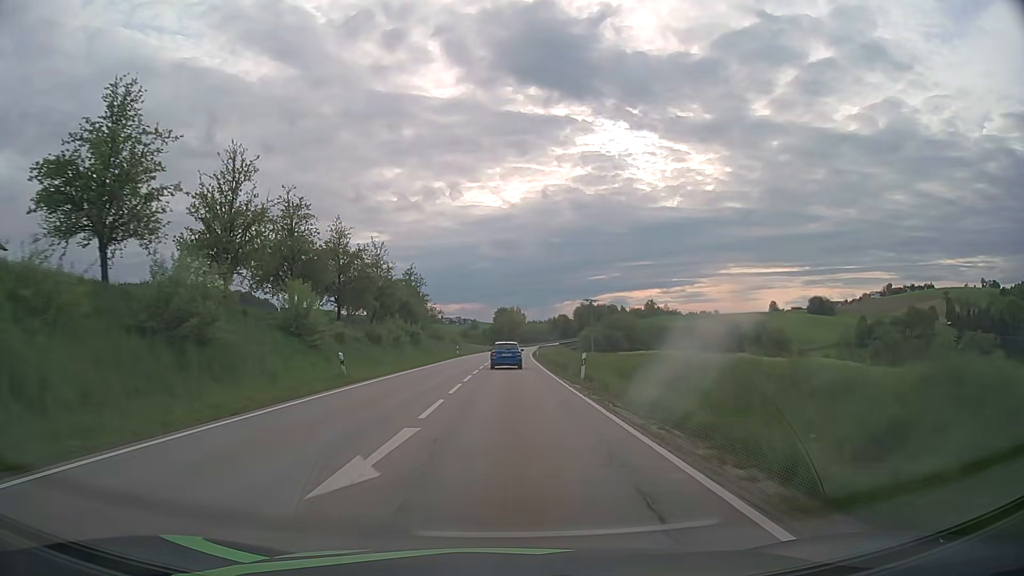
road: secondary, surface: asphalt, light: Day
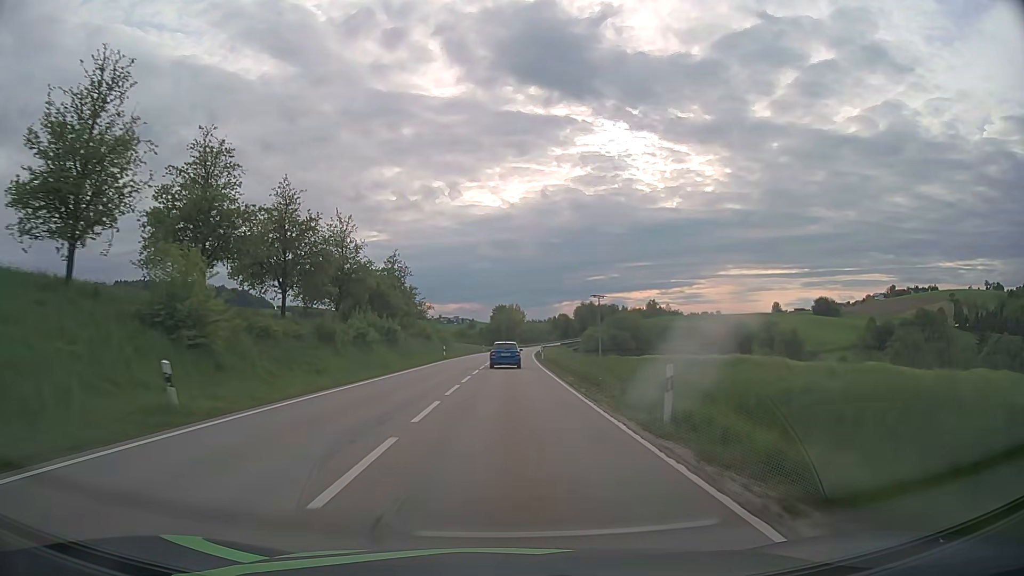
(0.0, +12.9) m; 0°
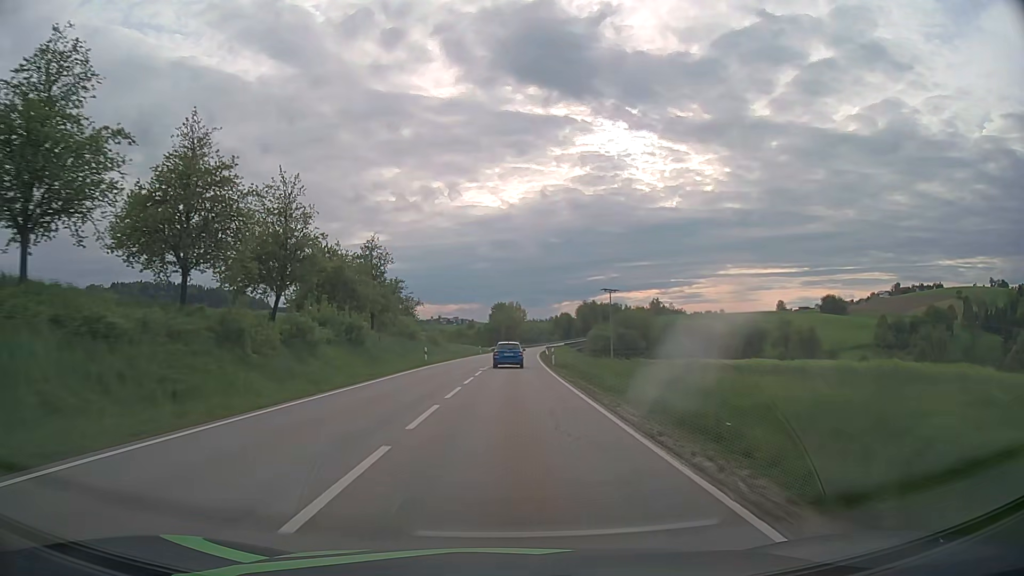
(0.0, +12.9) m; 0°
(0, +10) (0, +20) (0, +30) (0, +40) (+1, +50) (+1, +60) (+1, +70) (+2, +80) (+2, +90) (+3, +100) m
